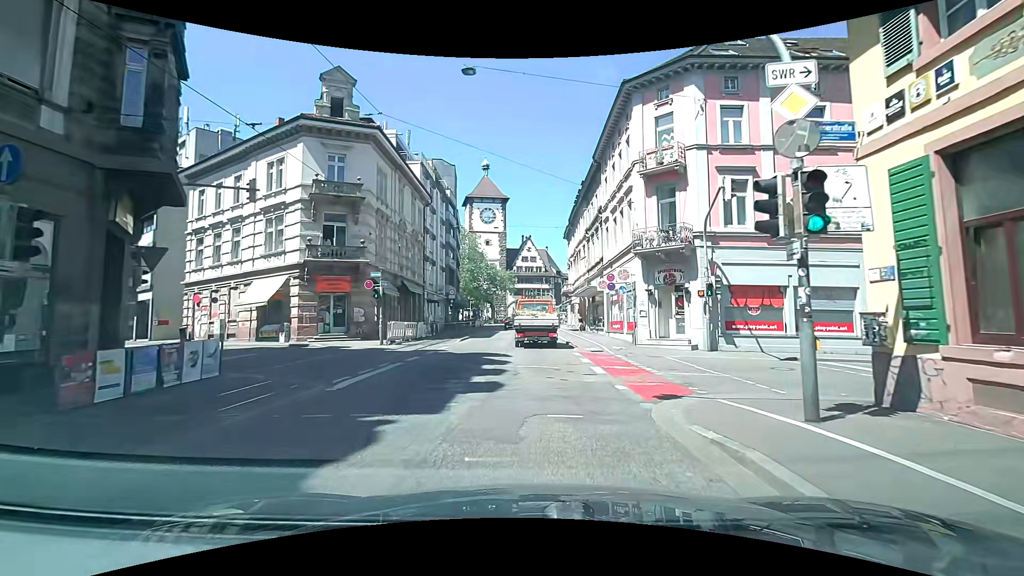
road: primary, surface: asphalt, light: Day
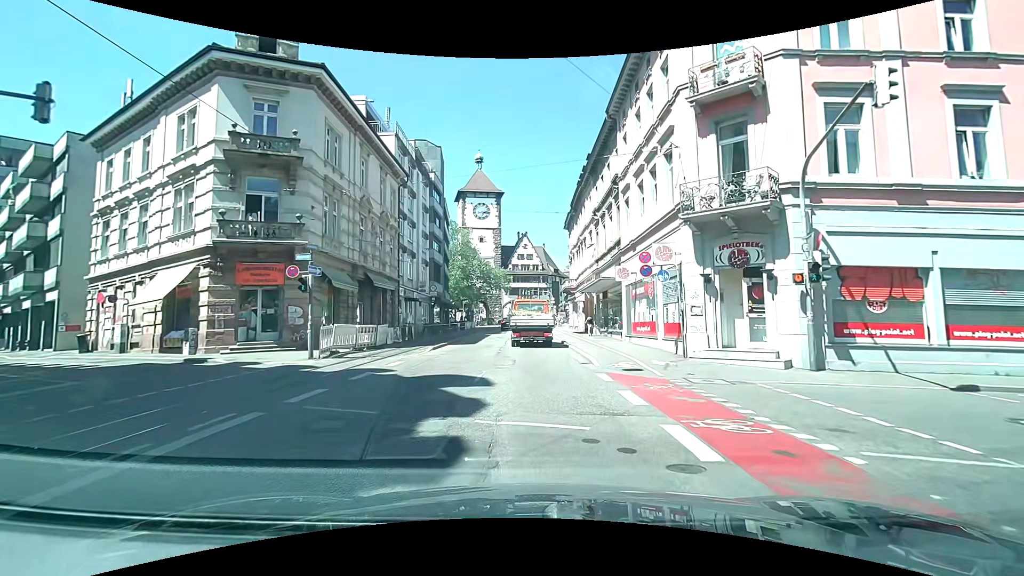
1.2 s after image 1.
(+0.1, +7.8) m; -1°
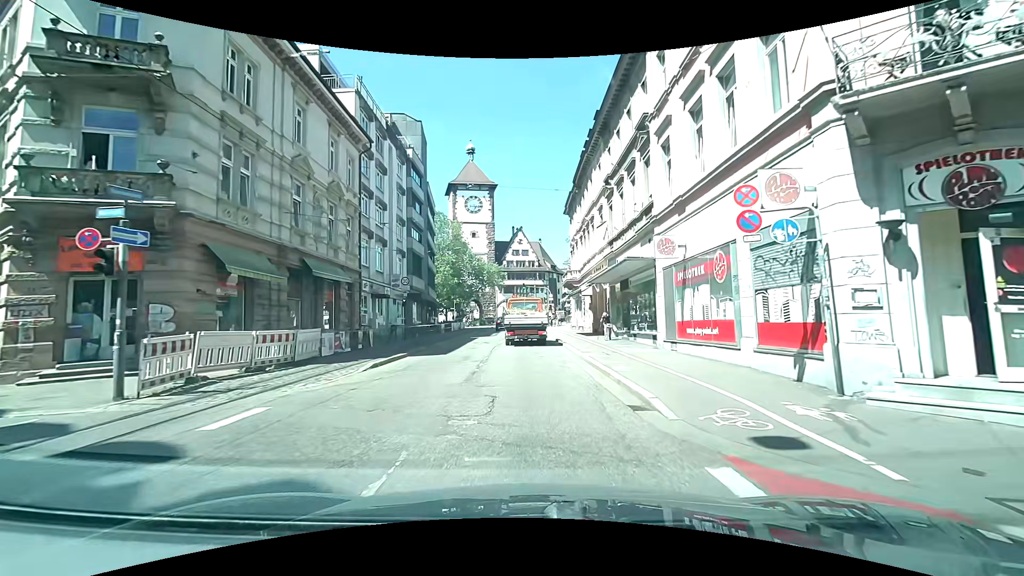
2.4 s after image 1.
(+0.2, +8.0) m; +1°
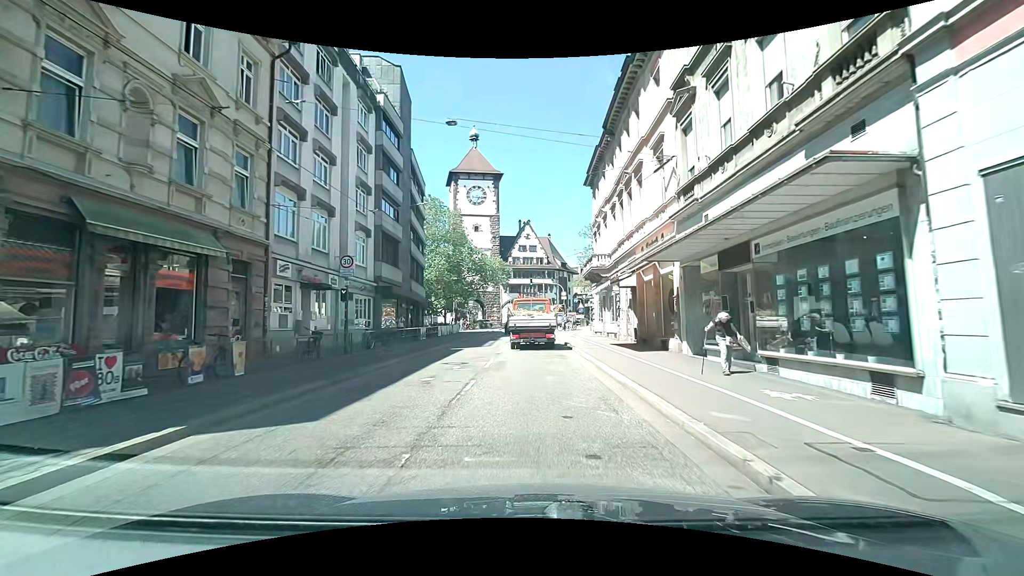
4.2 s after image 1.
(-0.1, +12.1) m; -2°
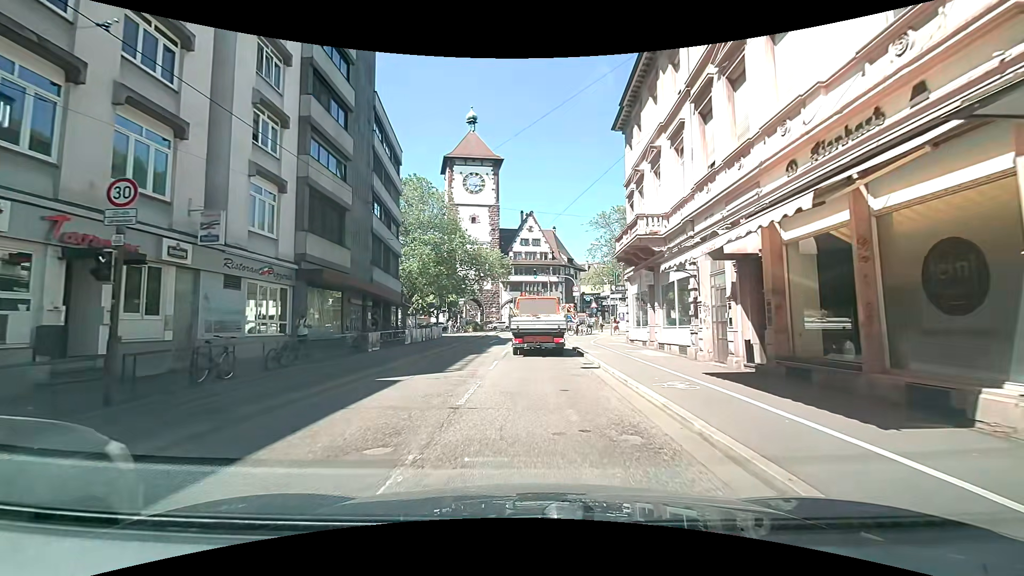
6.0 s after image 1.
(+0.1, +12.1) m; +2°
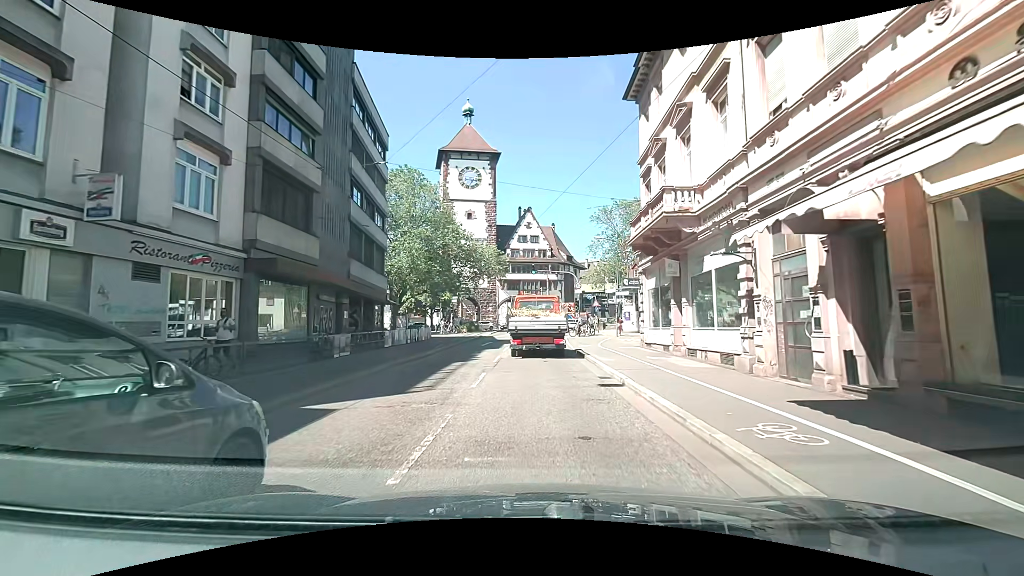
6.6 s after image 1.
(0.0, +3.8) m; +1°
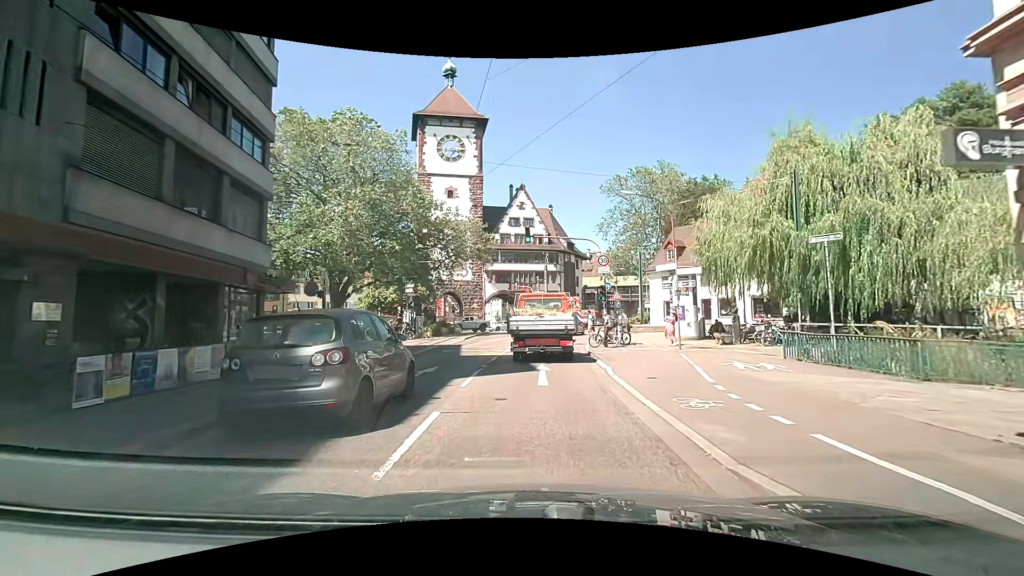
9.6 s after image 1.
(-0.5, +17.7) m; -2°
(0, +10) (0, +20) (+1, +30) (+3, +40) (+5, +49) (+9, +59) (+13, +68) (+17, +77) (+23, +85) (+29, +93) m
